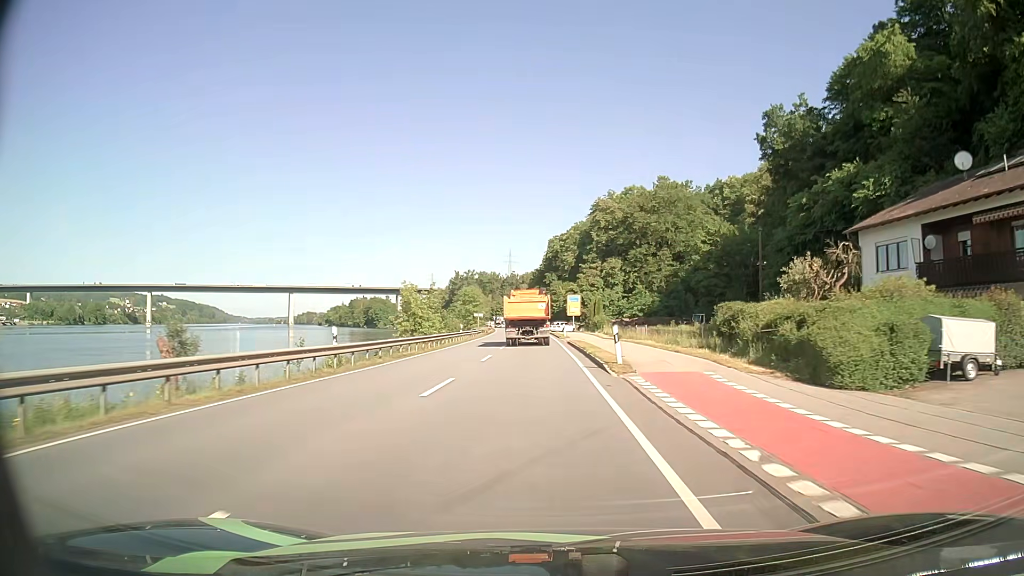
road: primary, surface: asphalt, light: Day
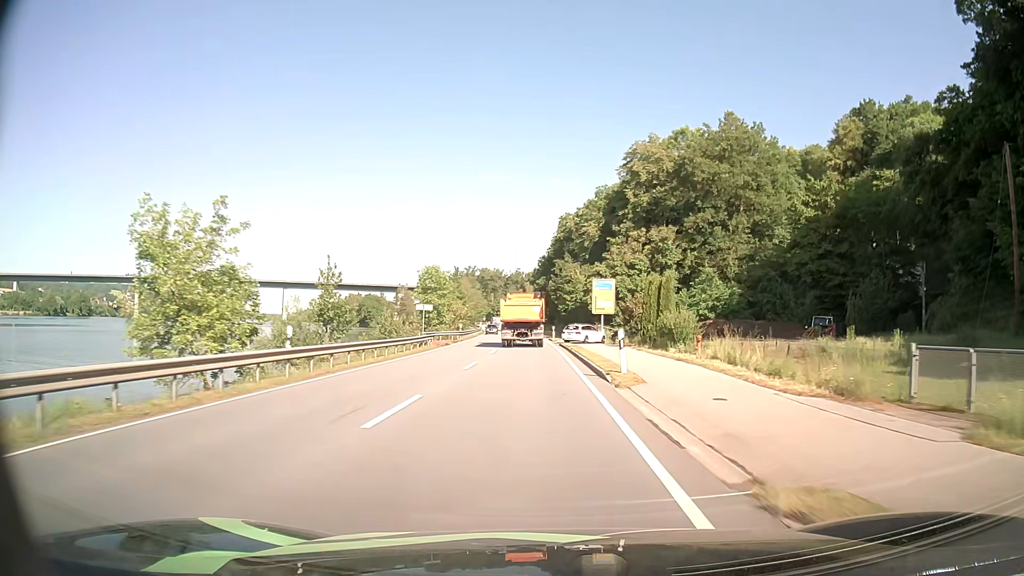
(-0.4, +39.6) m; -1°
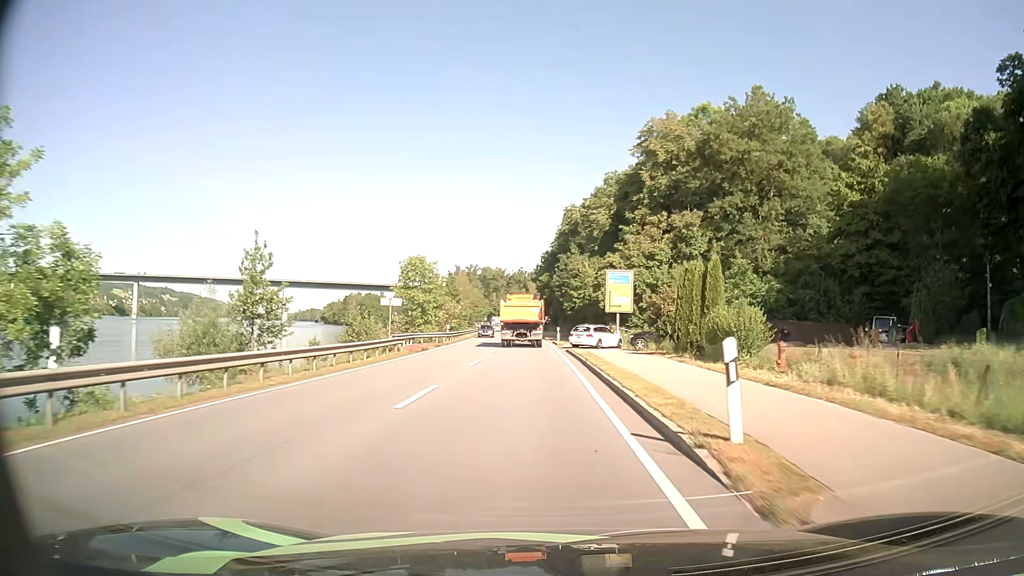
(0.0, +9.8) m; 0°
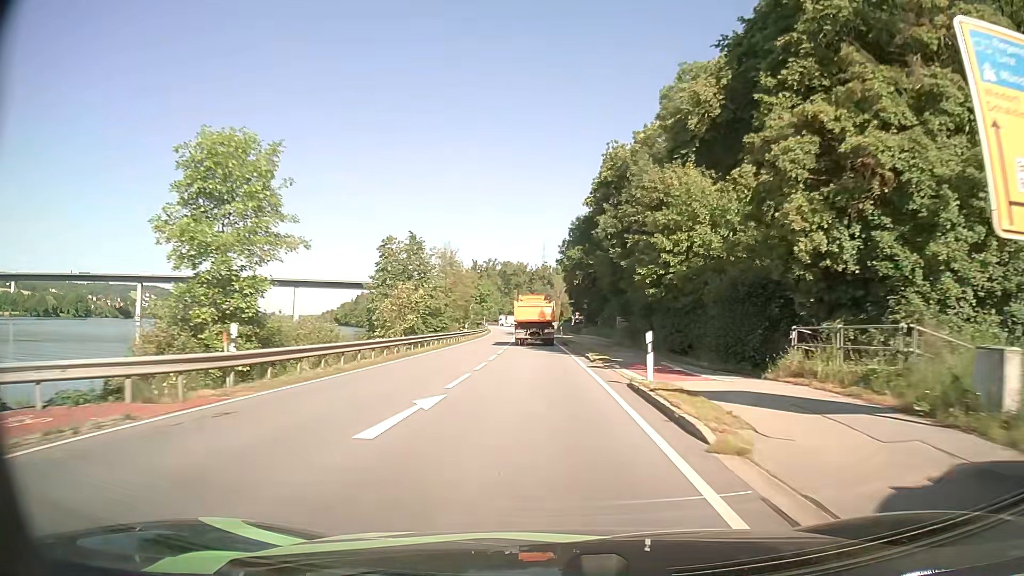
(-0.6, +39.1) m; -2°
(0, +10) (0, +20) (0, +30) (0, +40) (-1, +50) (-1, +60) (-1, +70) (-2, +80) (-2, +90) (-3, +100) m
